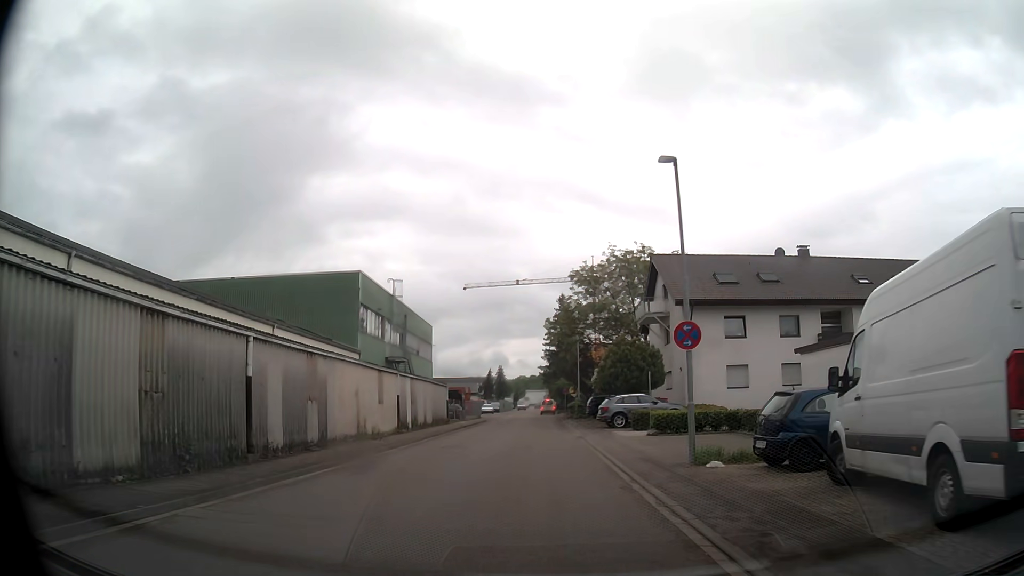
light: Day
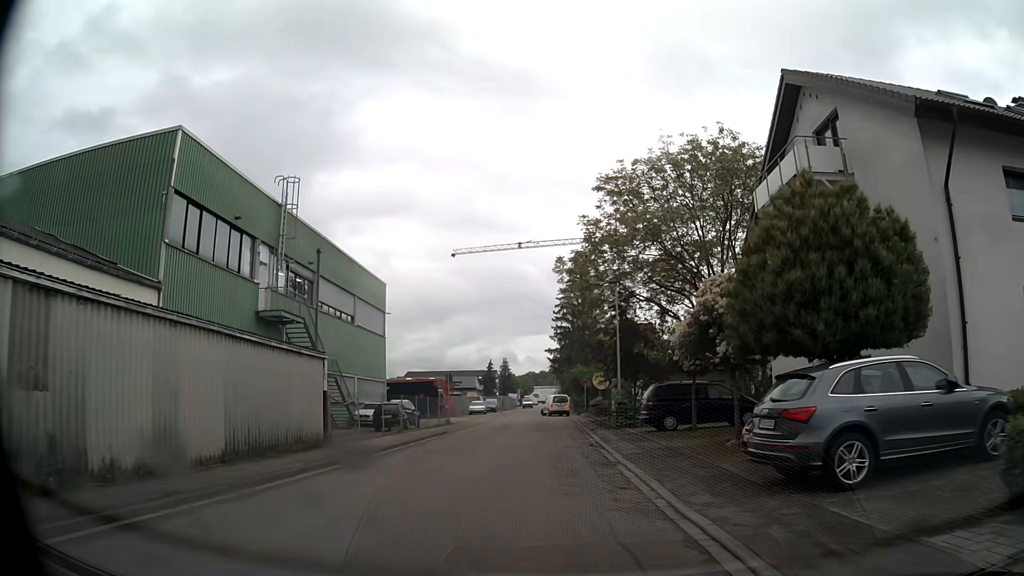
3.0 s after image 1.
(0.0, +25.6) m; 0°
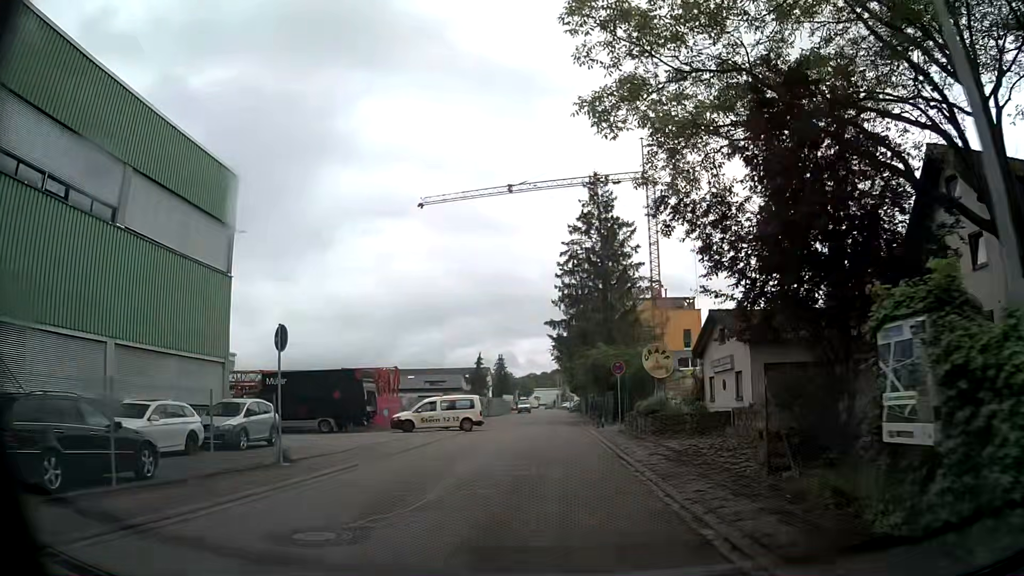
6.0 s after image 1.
(-0.2, +25.6) m; 0°
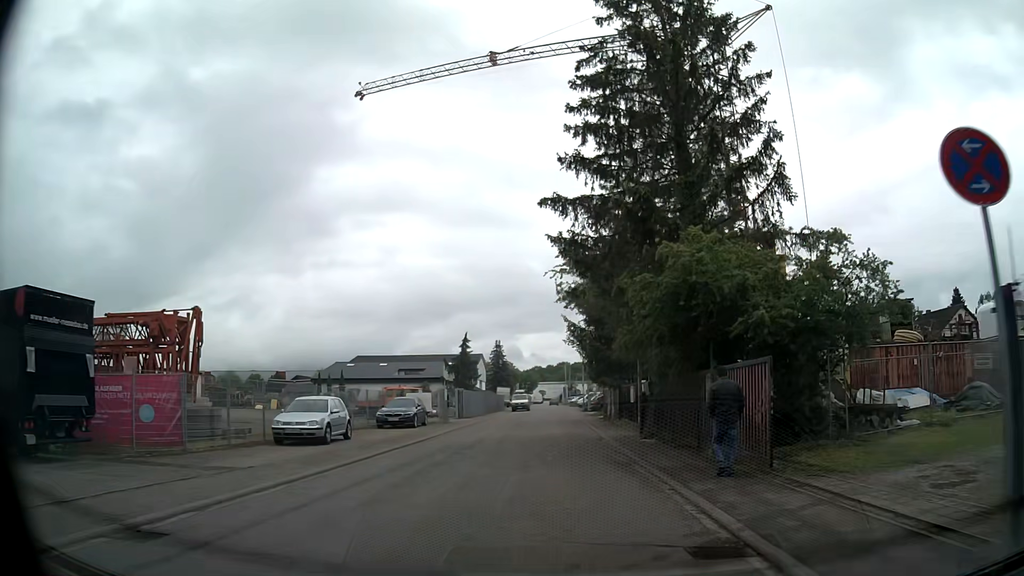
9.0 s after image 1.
(+0.1, +25.9) m; 0°
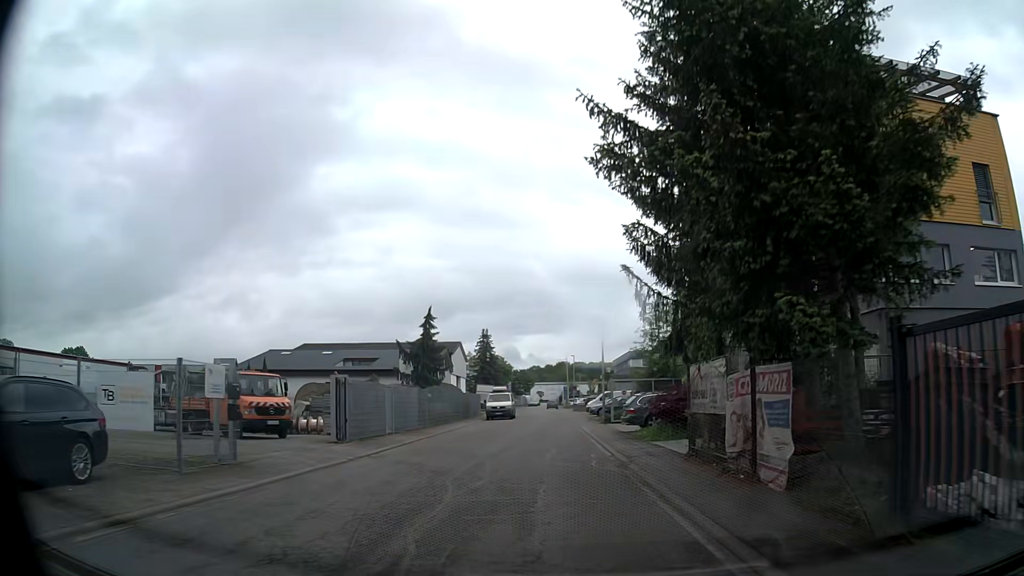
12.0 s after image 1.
(+0.1, +26.6) m; 0°
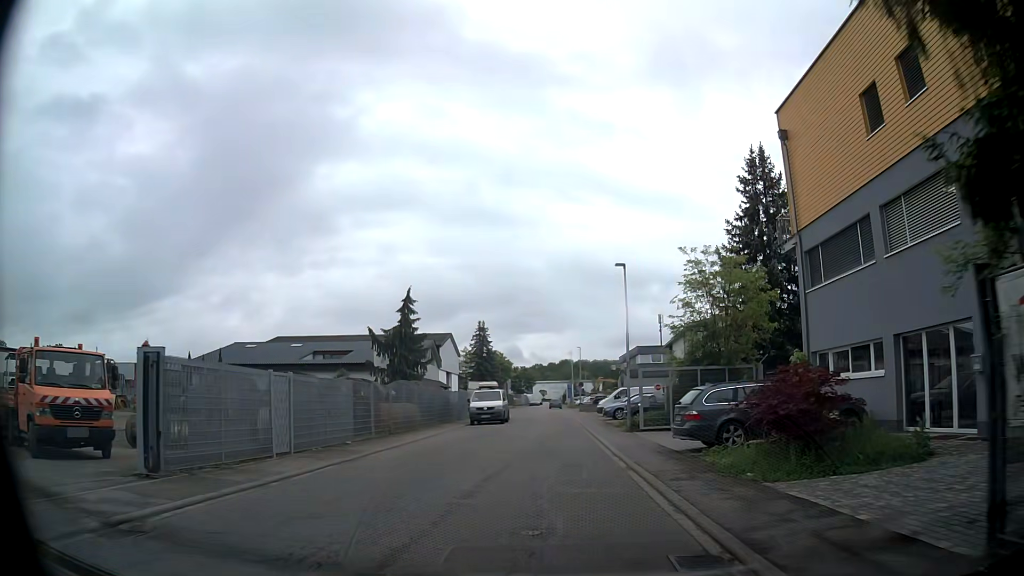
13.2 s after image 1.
(-0.1, +10.9) m; -1°
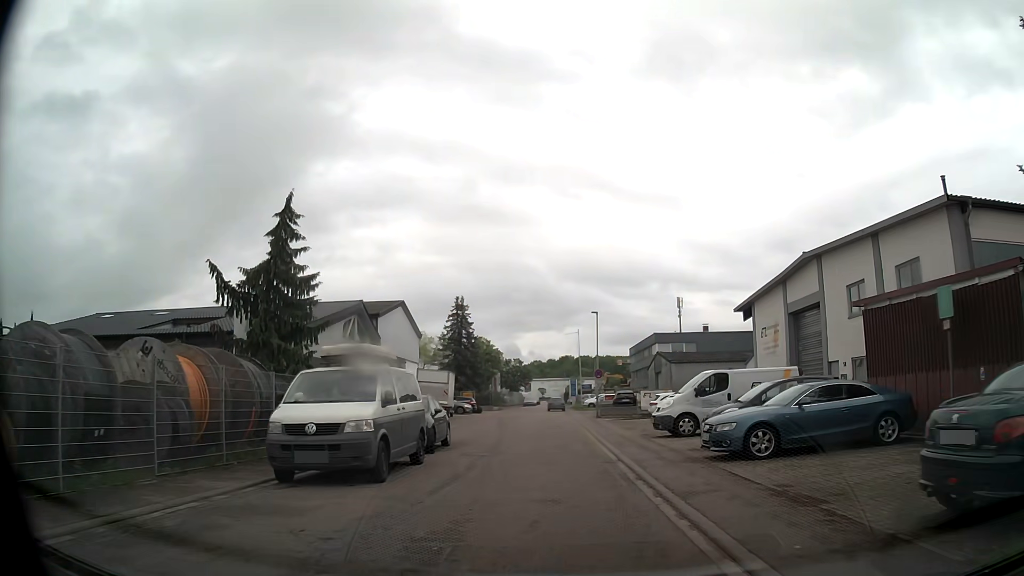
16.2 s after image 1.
(+0.1, +26.2) m; 0°
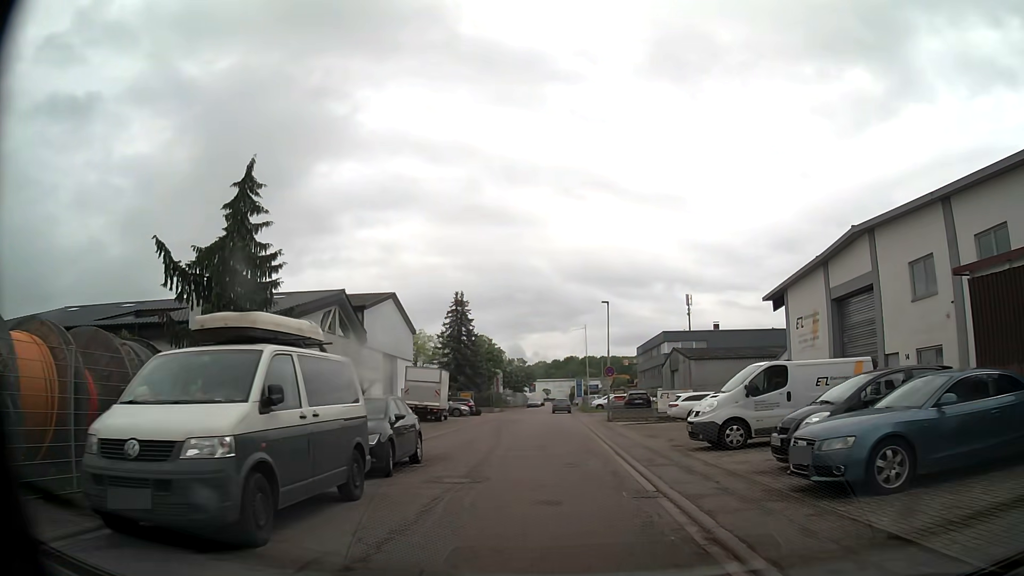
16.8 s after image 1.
(0.0, +4.8) m; -1°
